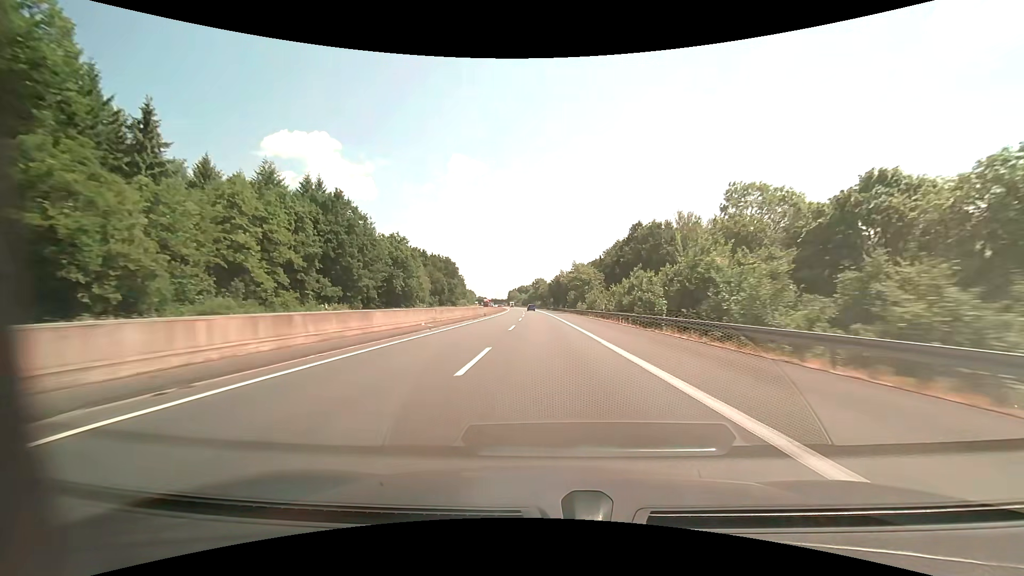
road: motorway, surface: asphalt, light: Day
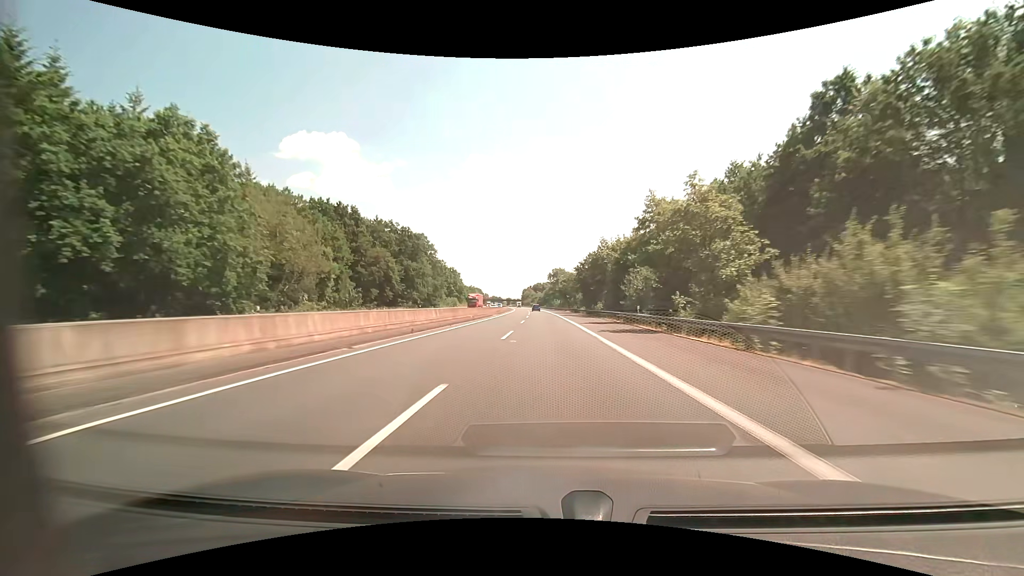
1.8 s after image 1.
(-1.0, +61.8) m; -2°
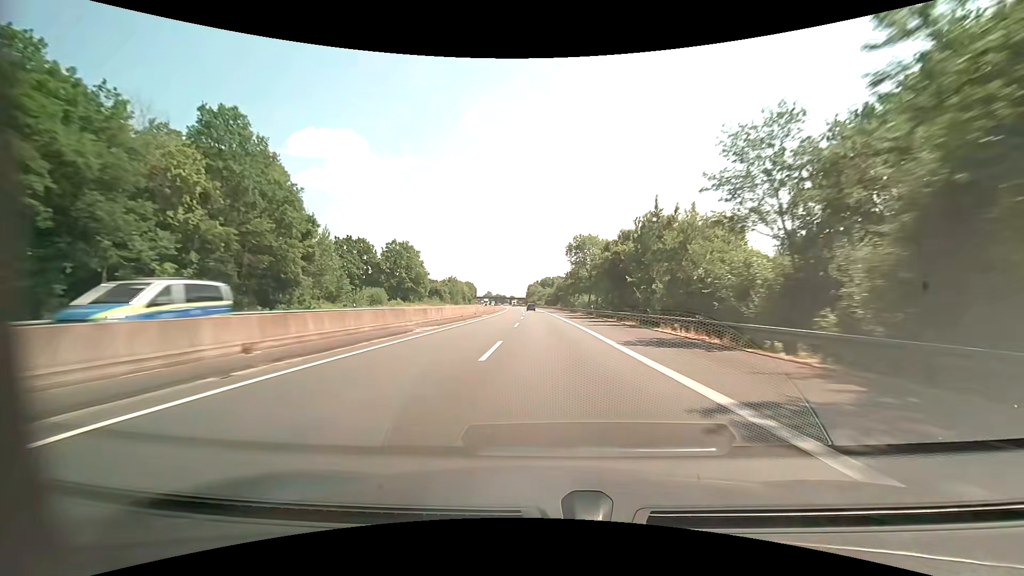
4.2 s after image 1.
(-1.3, +79.9) m; -1°
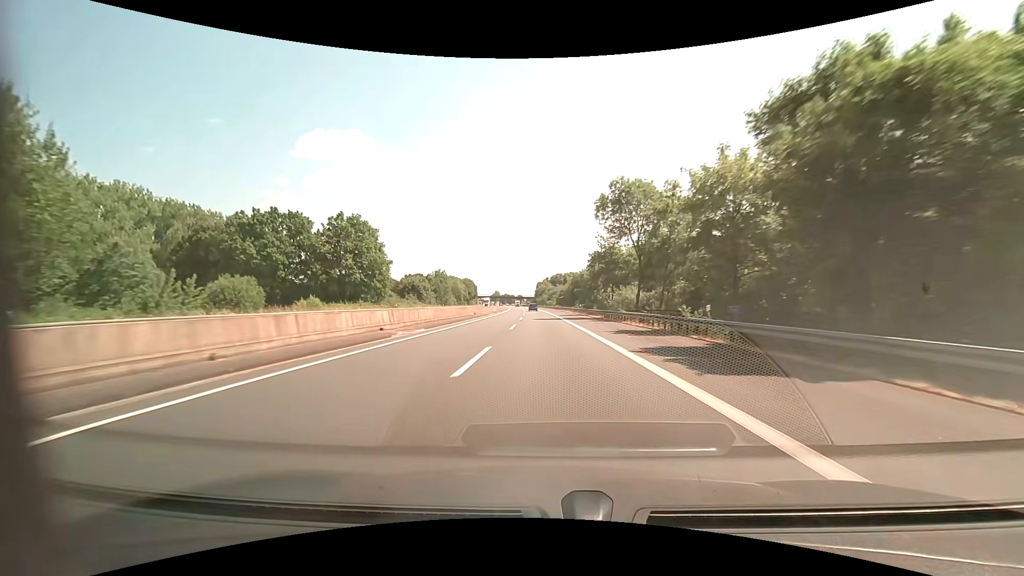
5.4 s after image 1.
(-0.4, +38.5) m; -1°
(0, +10) (0, +20) (0, +30) (0, +40) (-1, +50) (-1, +60) (-1, +70) (-2, +80) (-2, +90) (-3, +100) m
